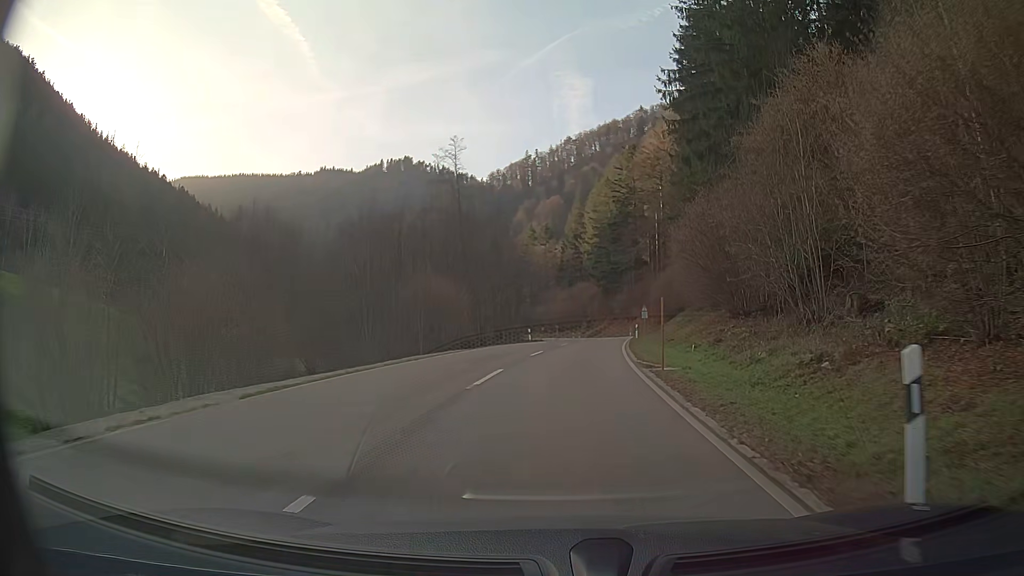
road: secondary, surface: asphalt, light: Day
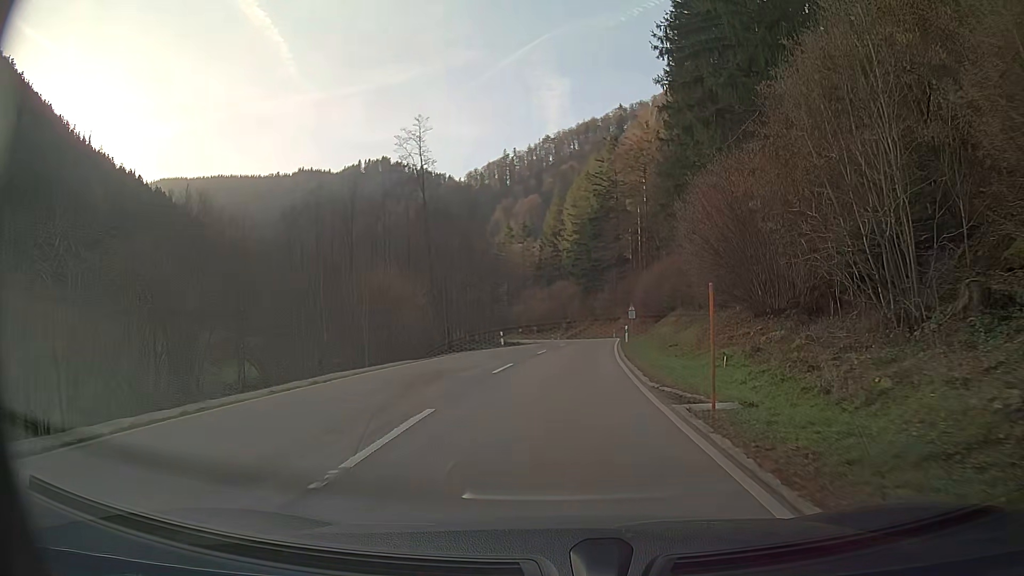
(+0.1, +7.2) m; +1°
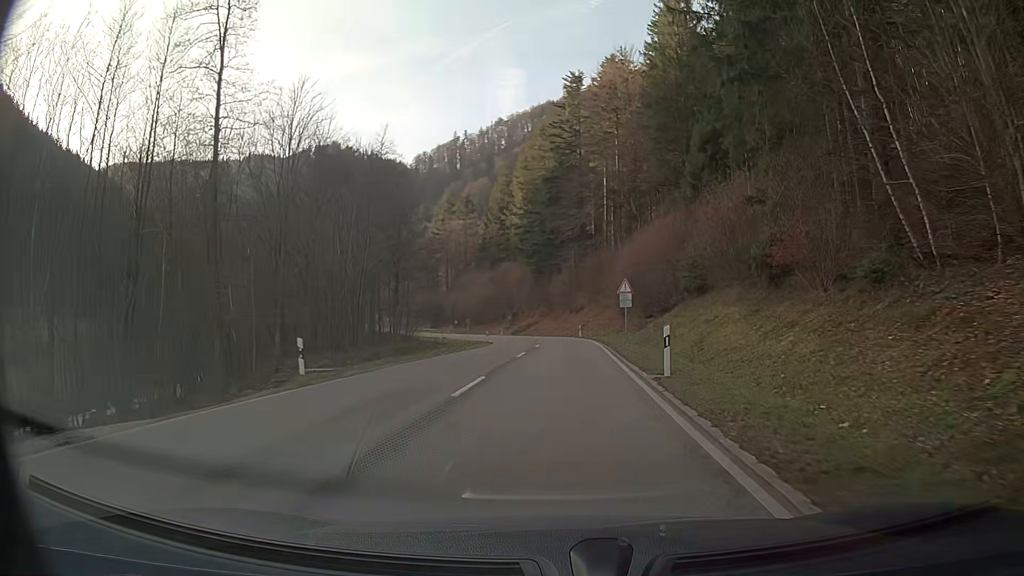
(+1.1, +29.7) m; +4°
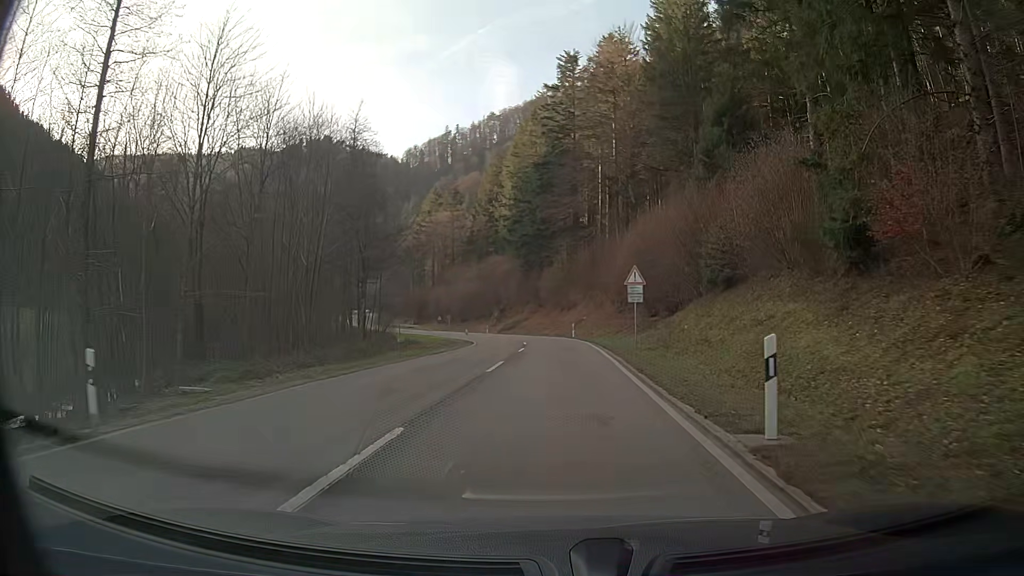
(0.0, +7.6) m; 0°
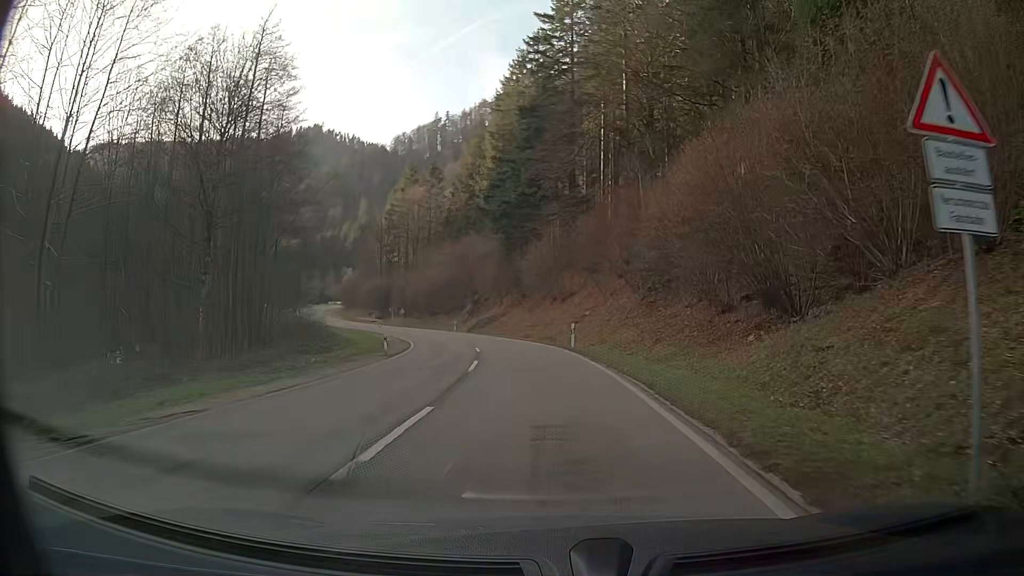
(+0.2, +22.4) m; 0°
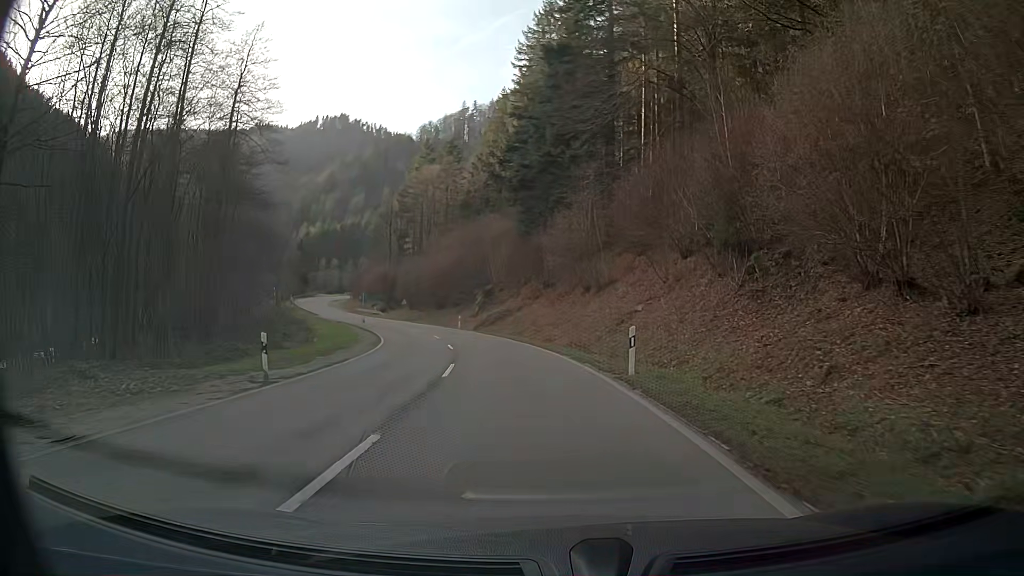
(-0.3, +14.8) m; -3°
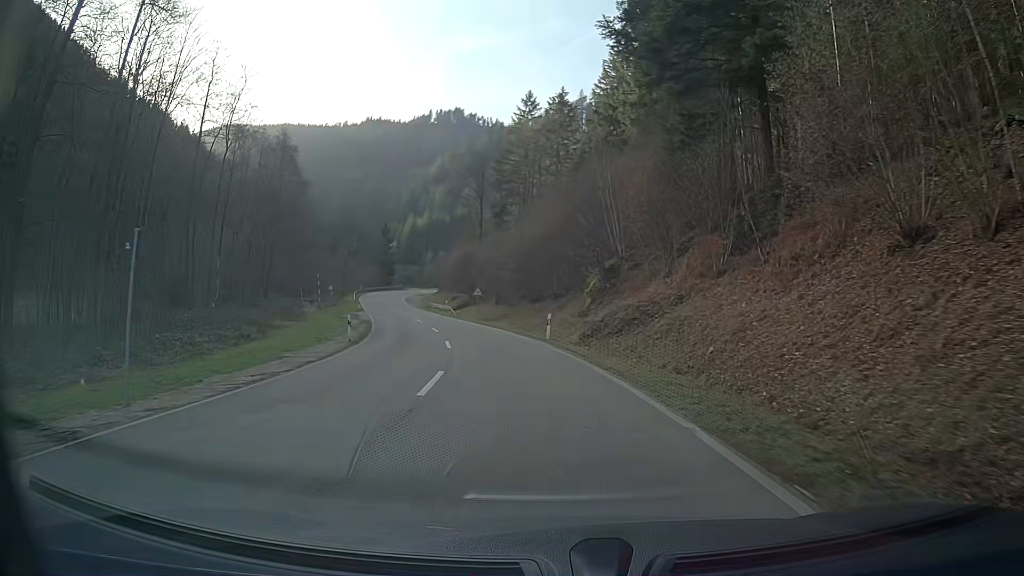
(-2.6, +29.4) m; -11°
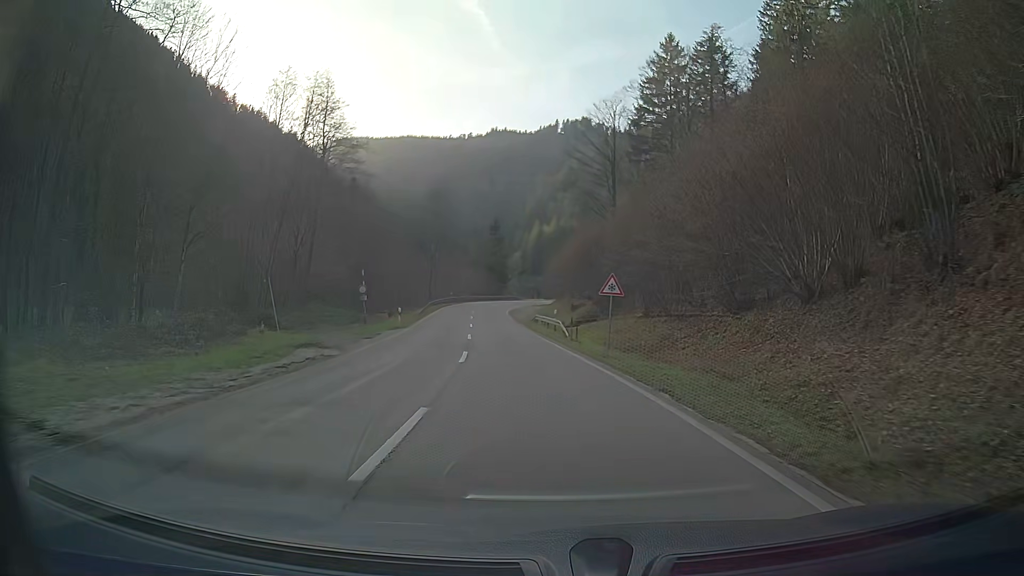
(-2.9, +29.6) m; -10°
